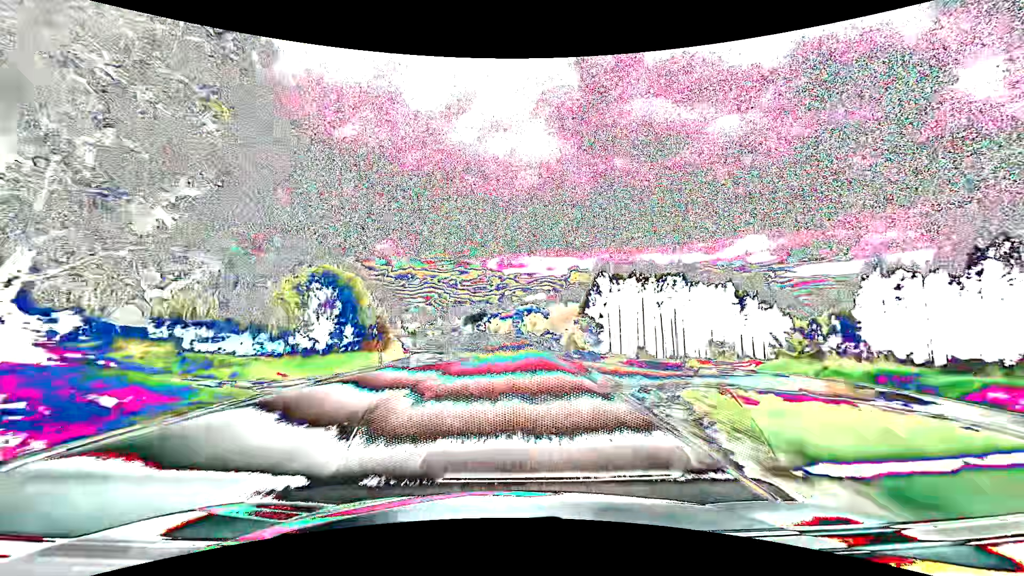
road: primary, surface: asphalt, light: Day
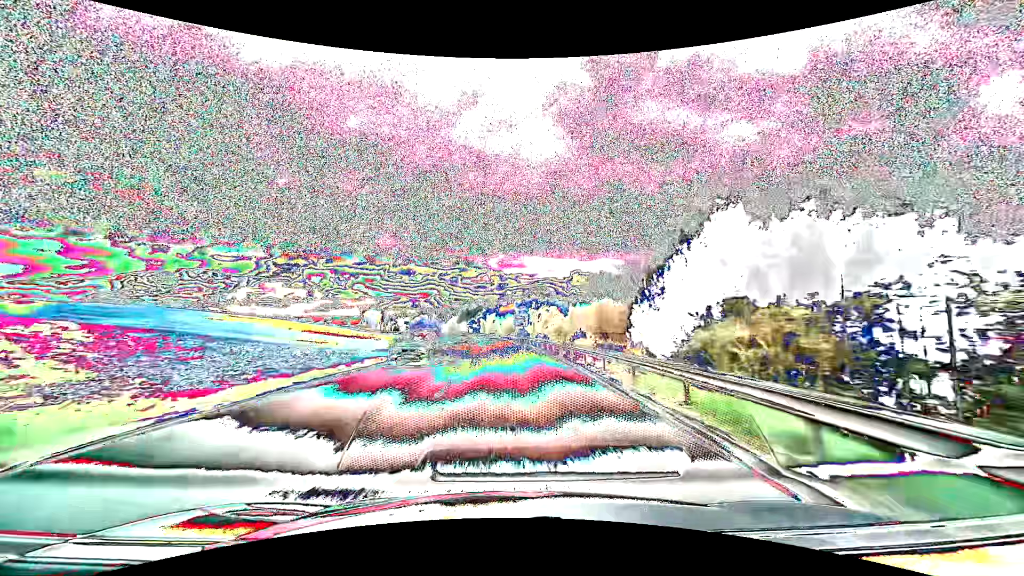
(+0.1, +47.4) m; 0°
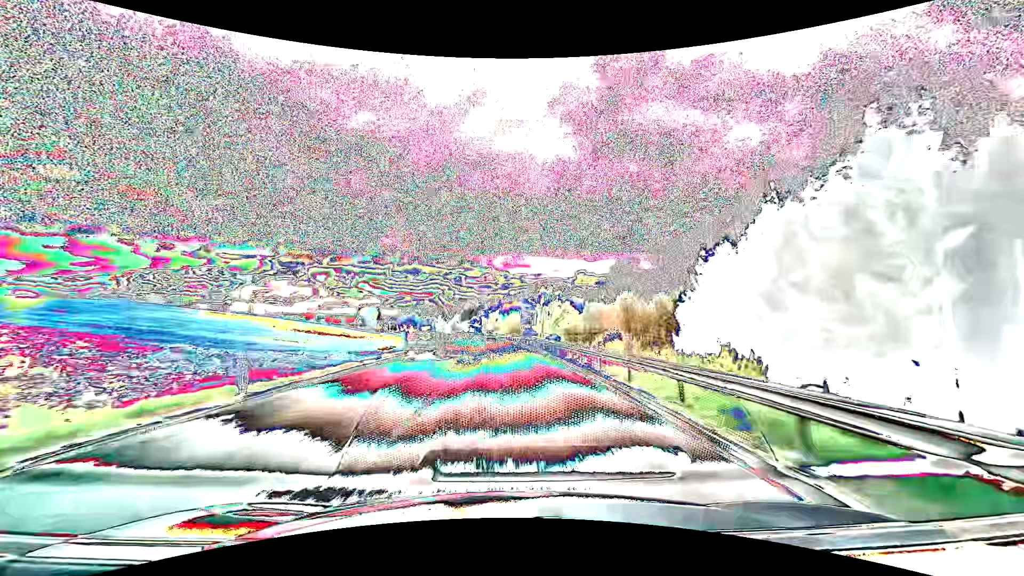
(0.0, +15.8) m; 0°
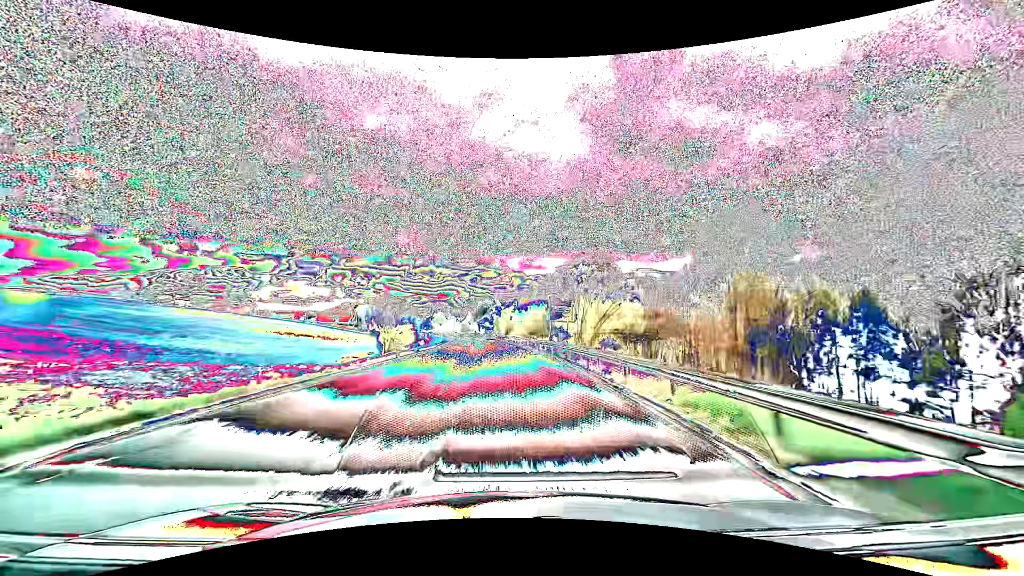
(-0.5, +31.6) m; -2°
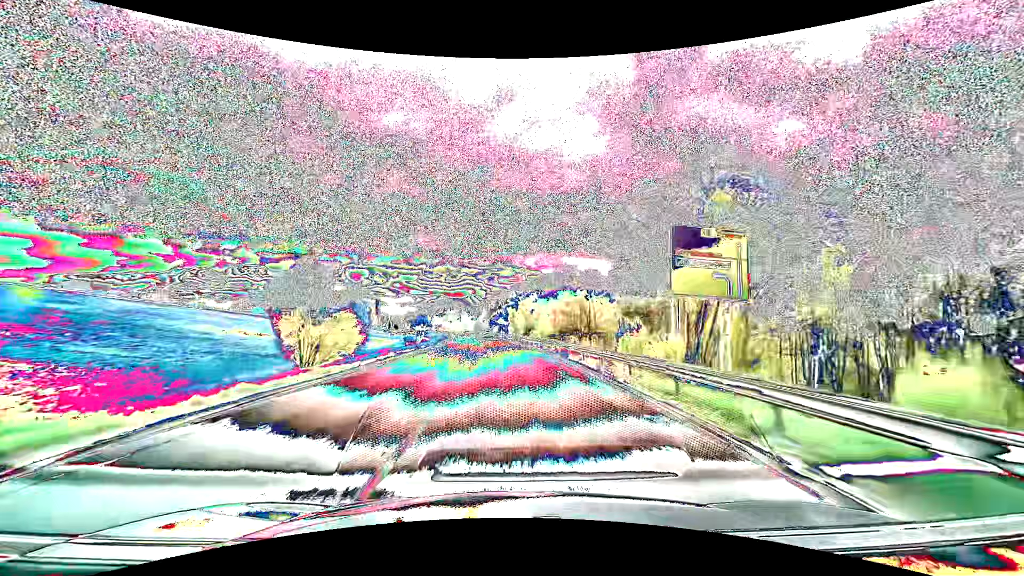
(-0.5, +31.6) m; -2°
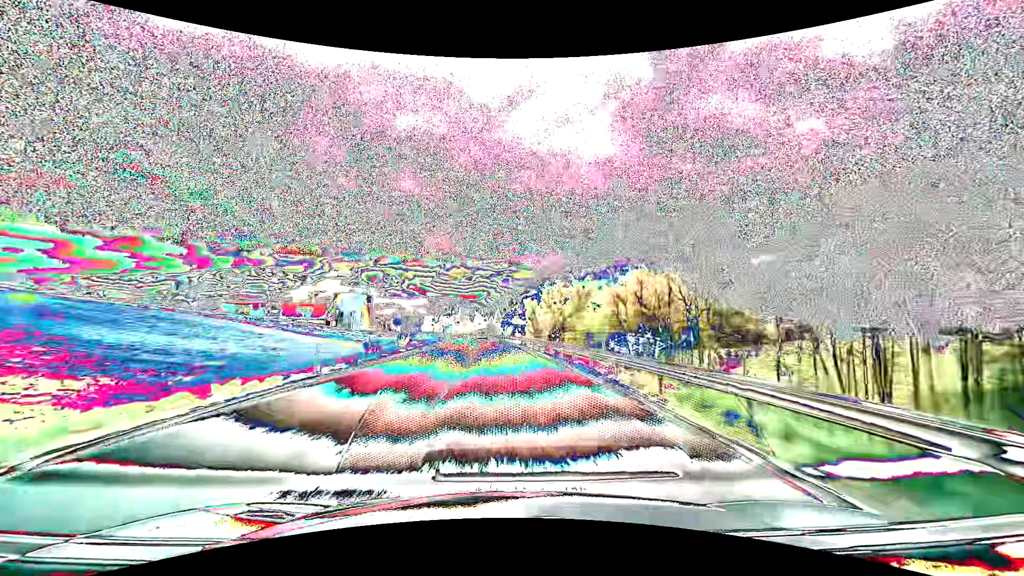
(-0.5, +31.6) m; -2°
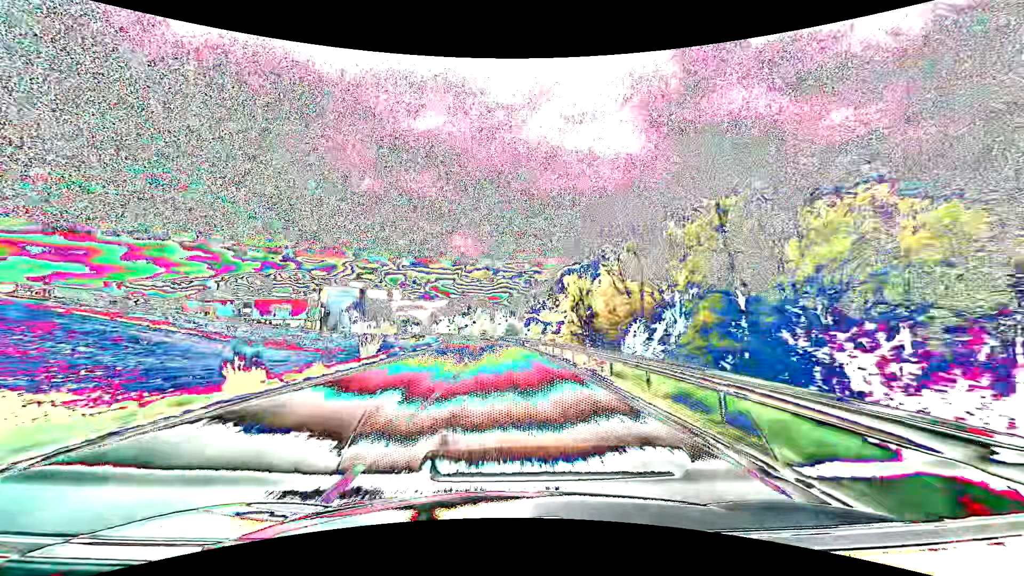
(-0.6, +31.6) m; -2°
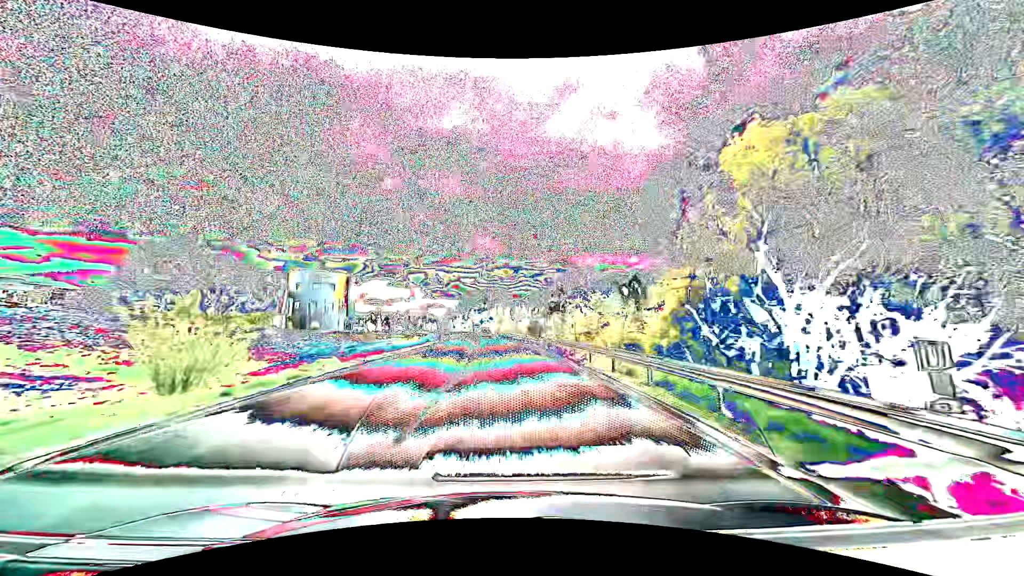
(-0.6, +31.6) m; -2°
(0, +10) (0, +20) (-1, +30) (-1, +40) (-2, +50) (-2, +60) (-3, +70) (-4, +80) (-5, +90) (-6, +100) m
